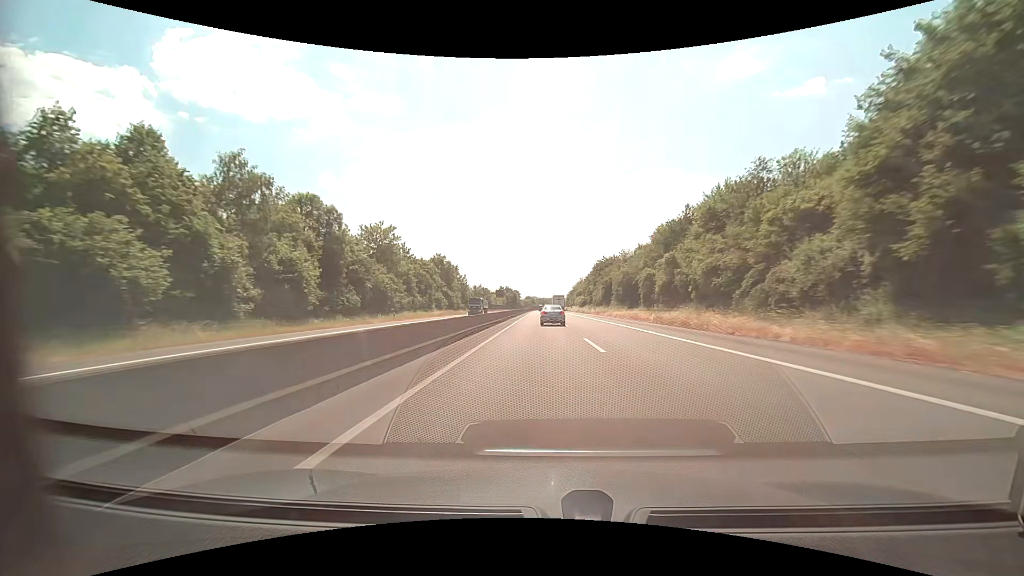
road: motorway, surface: asphalt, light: Day
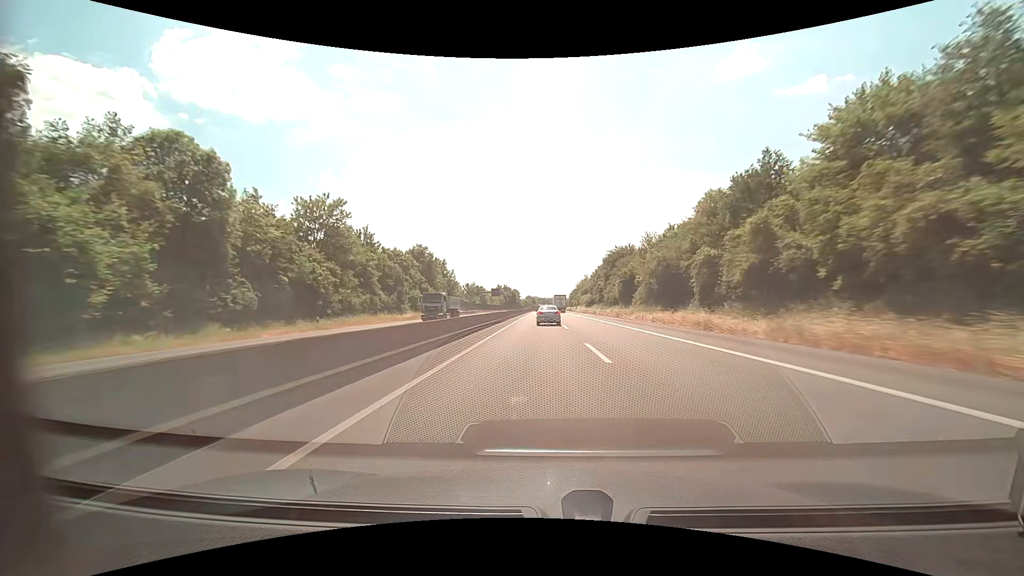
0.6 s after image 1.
(0.0, +20.8) m; 0°
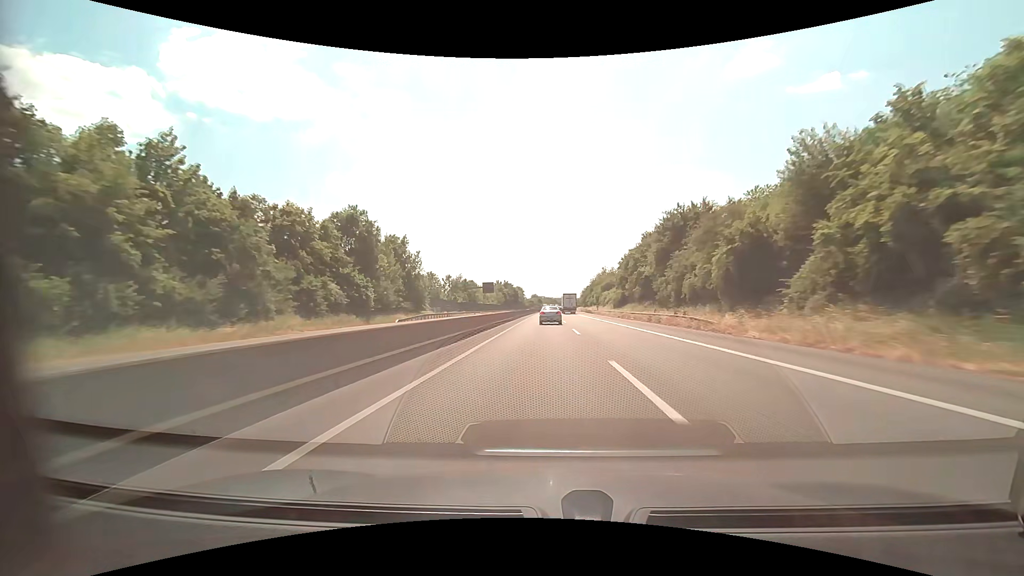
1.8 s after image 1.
(-0.4, +41.5) m; -1°
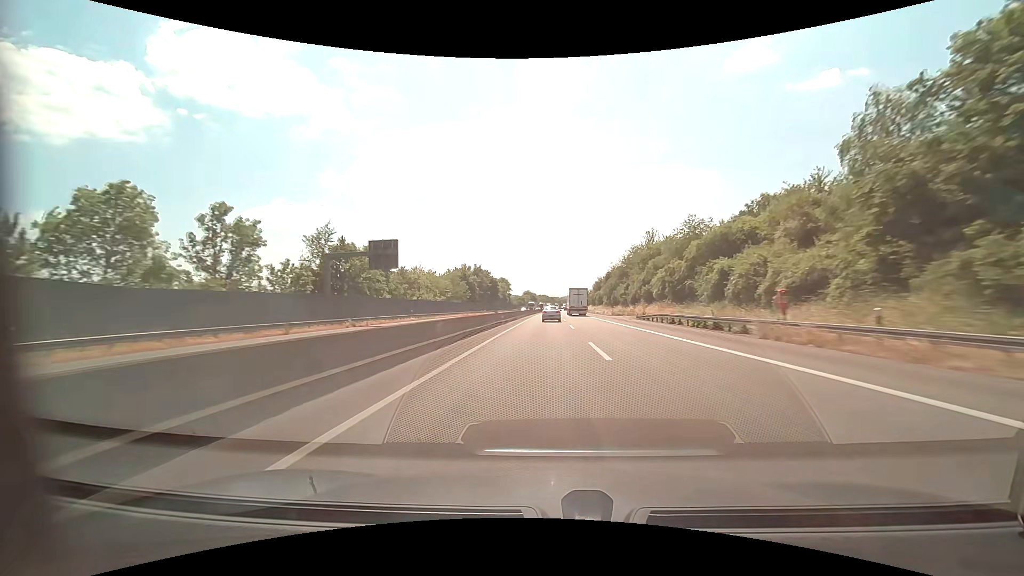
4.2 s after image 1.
(+0.4, +83.1) m; 0°
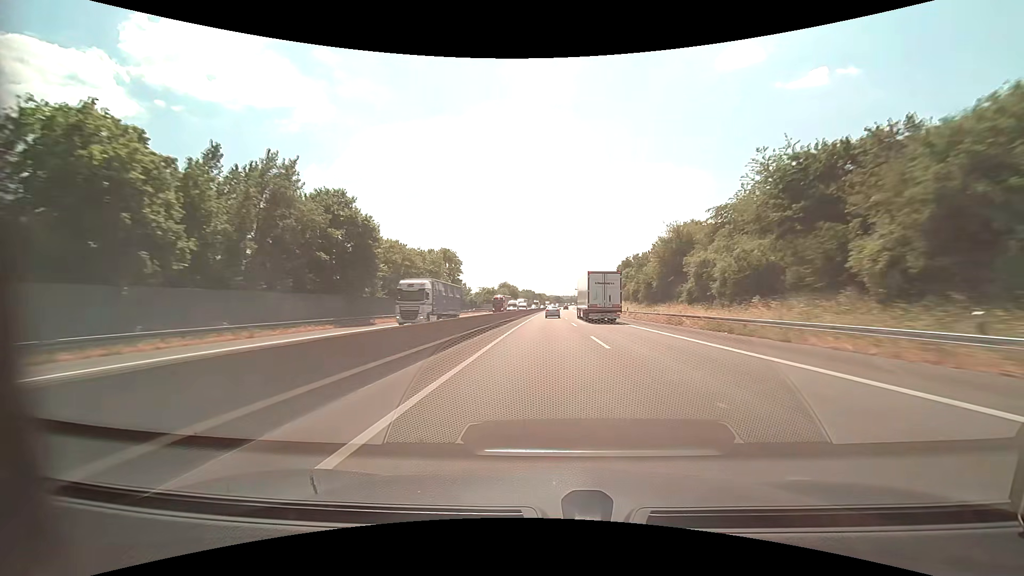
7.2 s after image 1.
(+1.0, +104.1) m; +2°
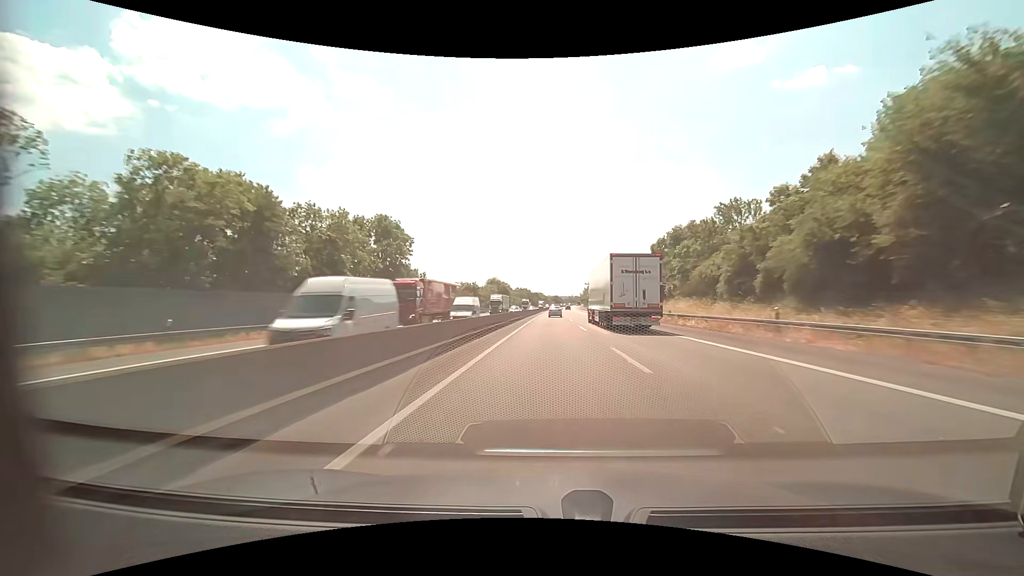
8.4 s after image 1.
(+0.1, +41.6) m; 0°
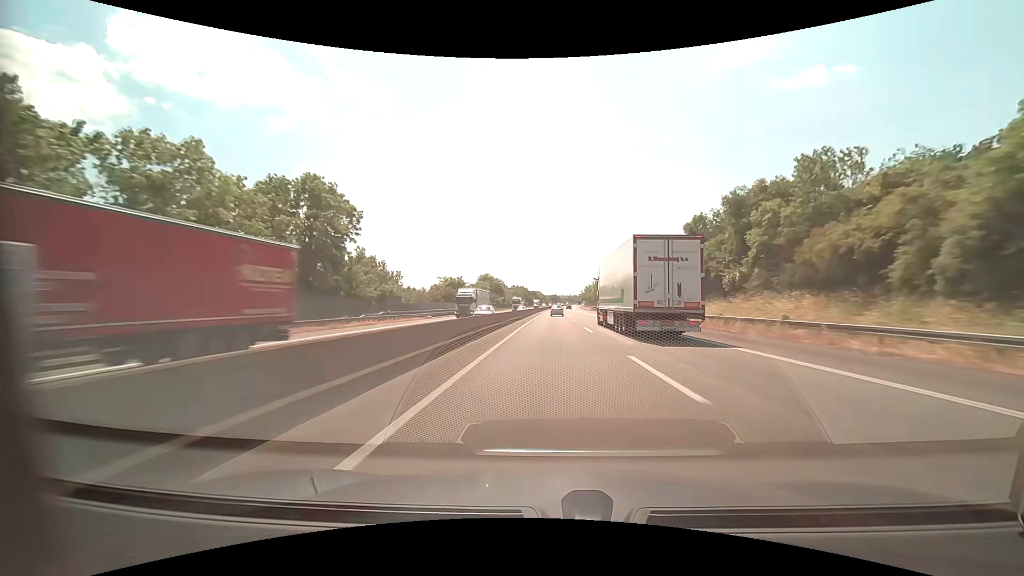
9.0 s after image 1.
(0.0, +20.8) m; 0°
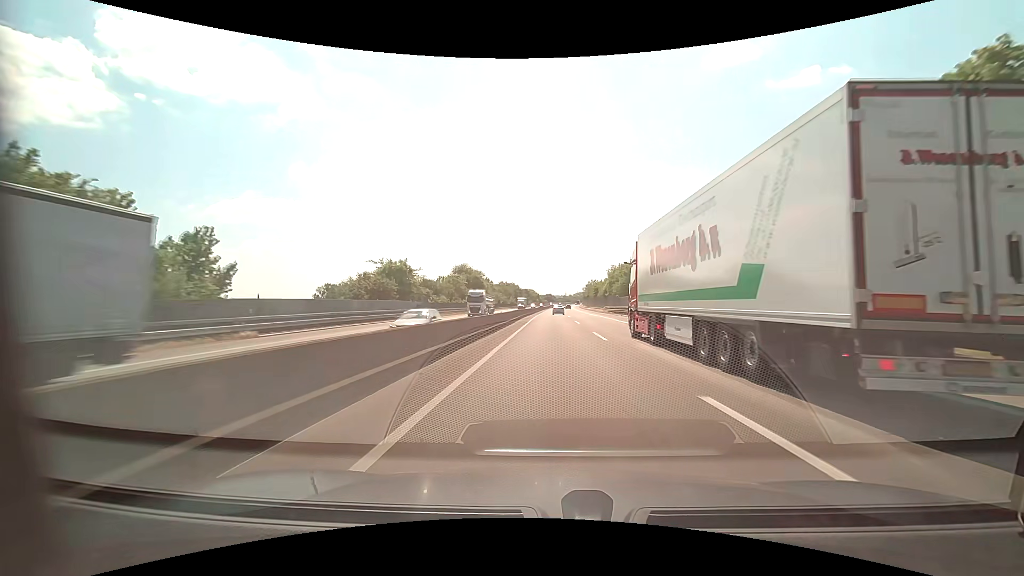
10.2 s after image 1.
(+0.2, +41.6) m; +1°
(0, +10) (0, +20) (0, +30) (0, +40) (0, +50) (+1, +60) (+1, +70) (+1, +80) (+1, +90) (+1, +100) m
